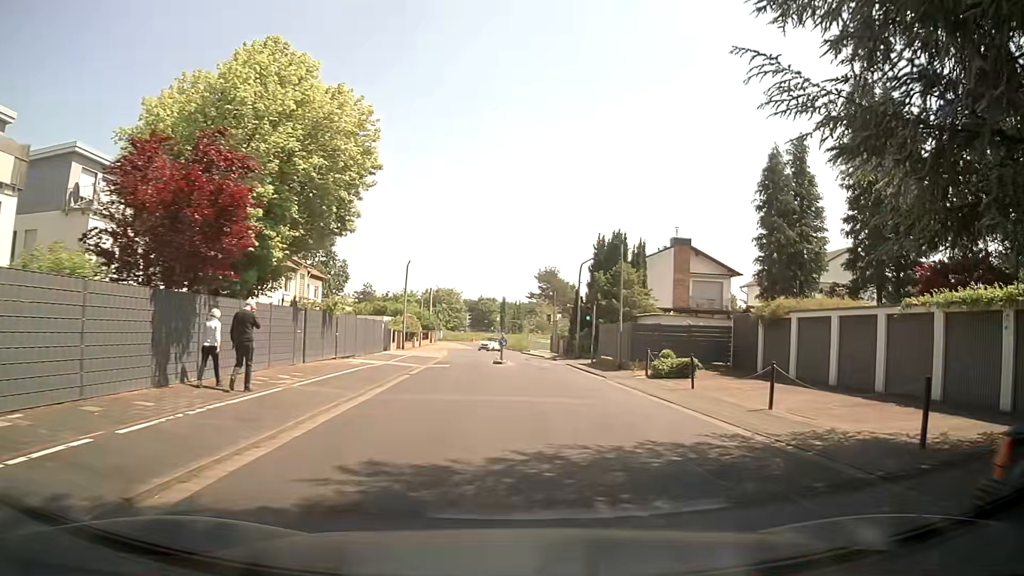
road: residential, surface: asphalt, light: Day
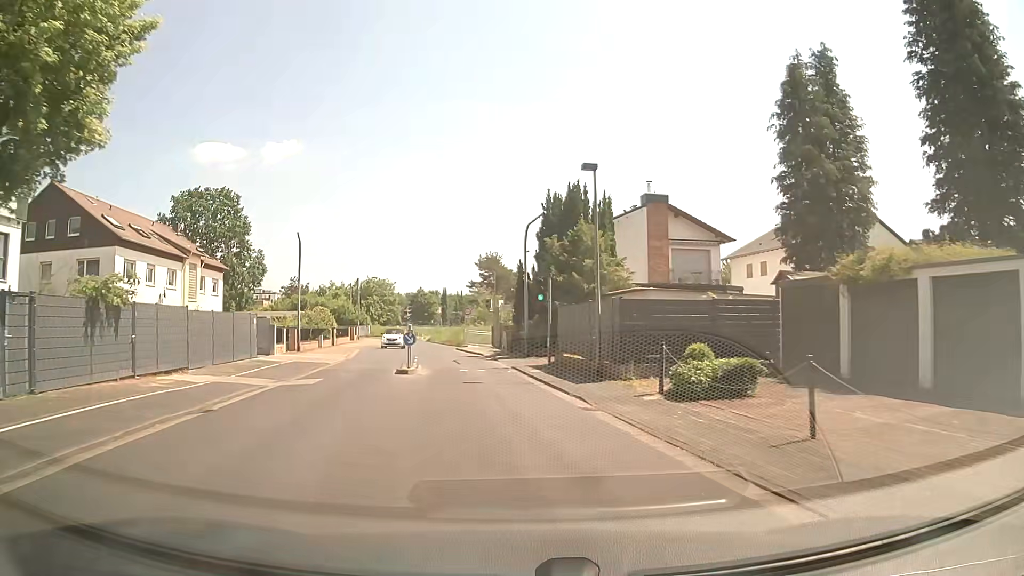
(+1.0, +12.2) m; +6°
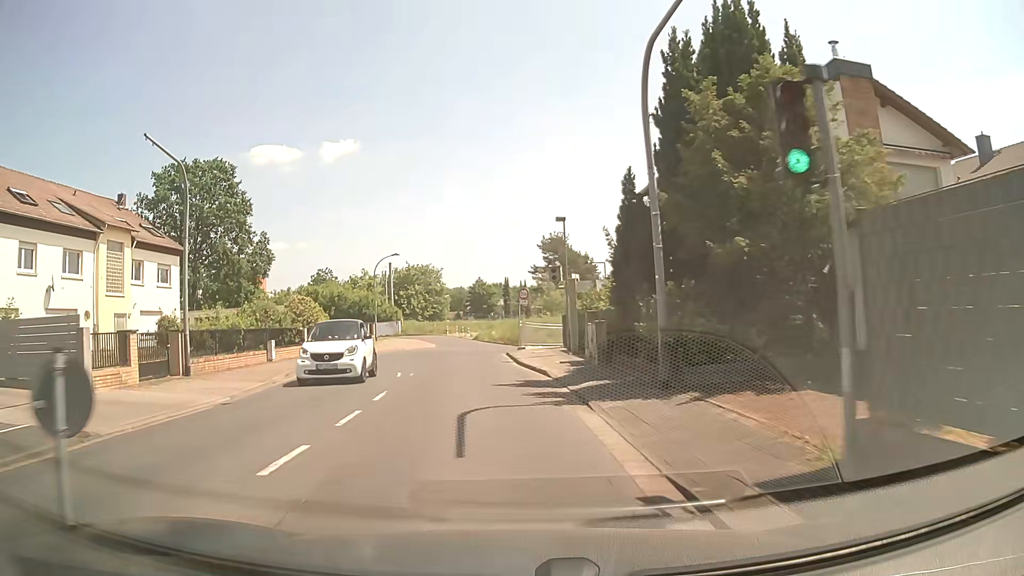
(-0.9, +19.3) m; -6°
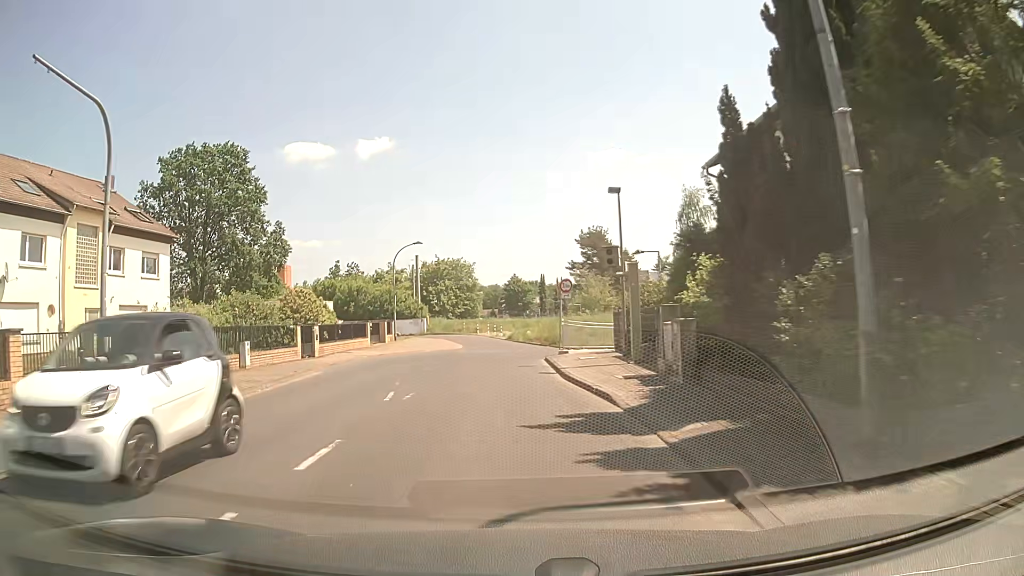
(-0.2, +6.0) m; -3°
(0, +10) (-1, +20) (-1, +30) (+5, +38) (+13, +43) (+22, +49) (+27, +57) (+29, +67) (+27, +76) (+21, +84) m
